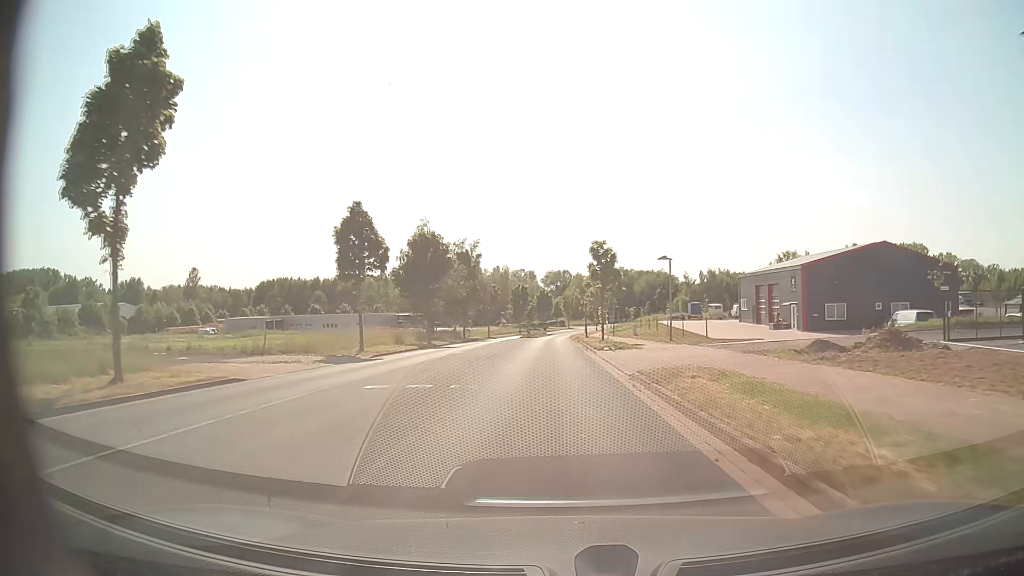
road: tertiary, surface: asphalt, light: Day
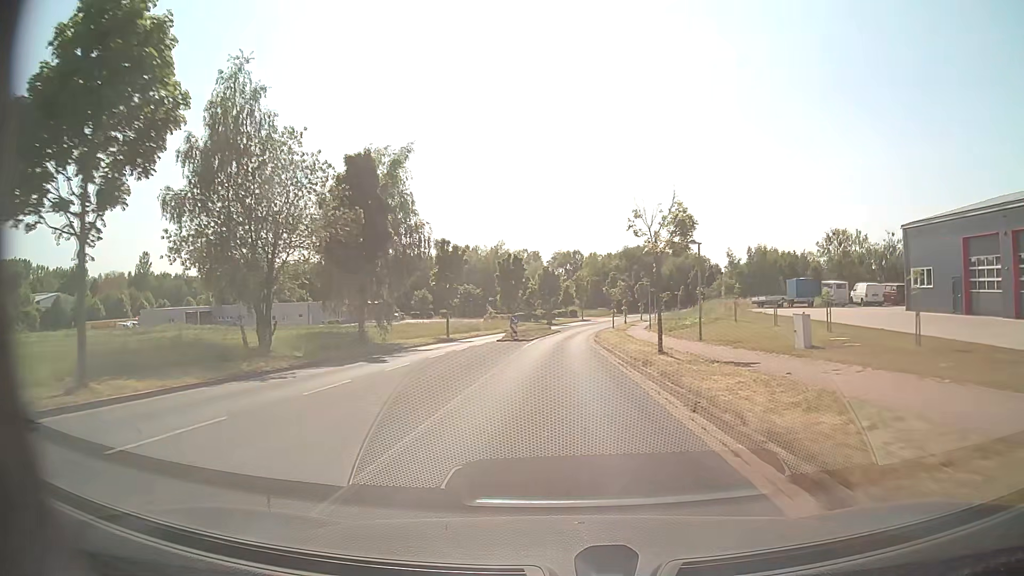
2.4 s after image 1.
(-0.2, +39.6) m; -1°
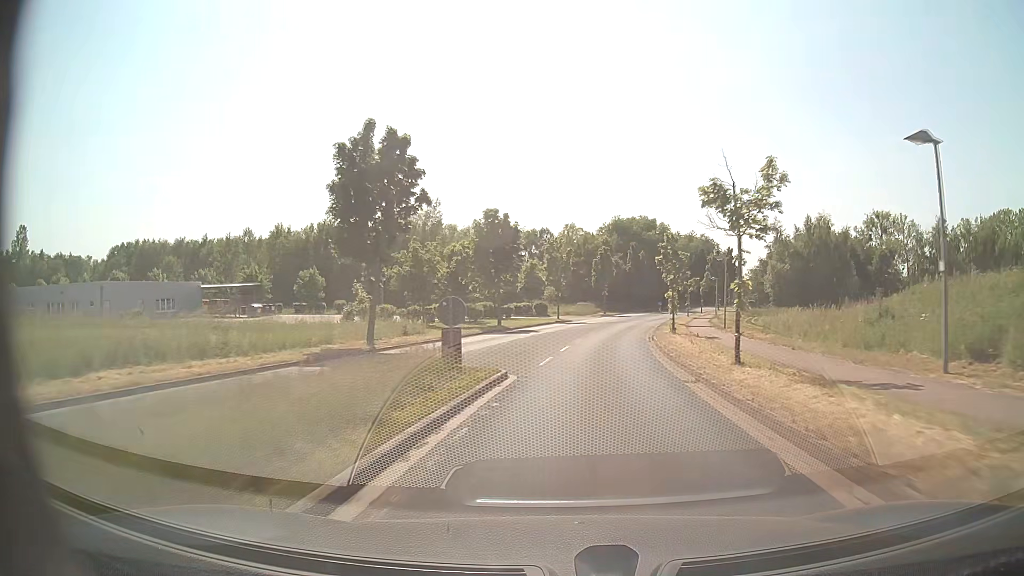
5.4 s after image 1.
(+0.3, +50.4) m; +3°
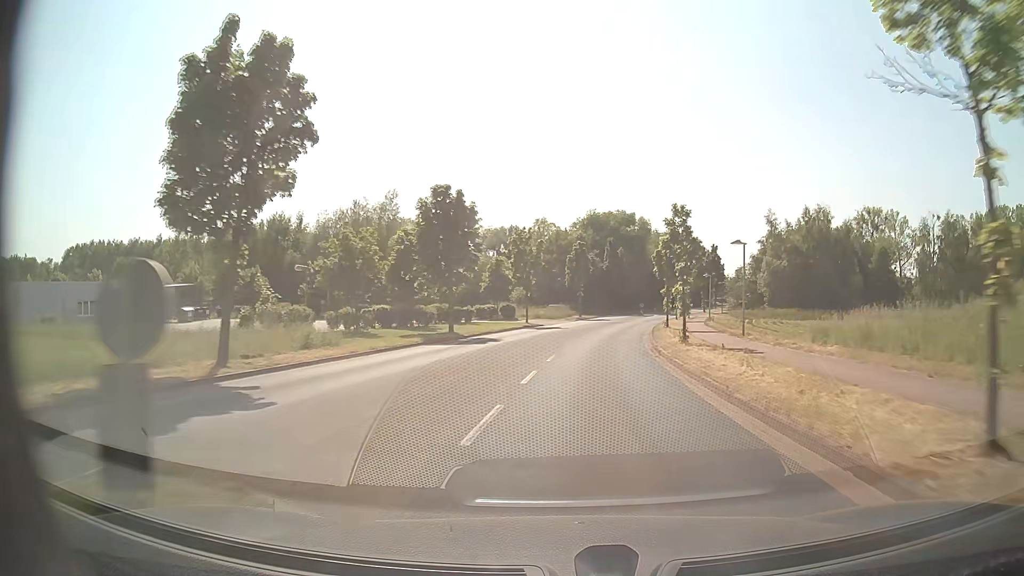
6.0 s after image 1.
(+0.2, +10.2) m; +2°
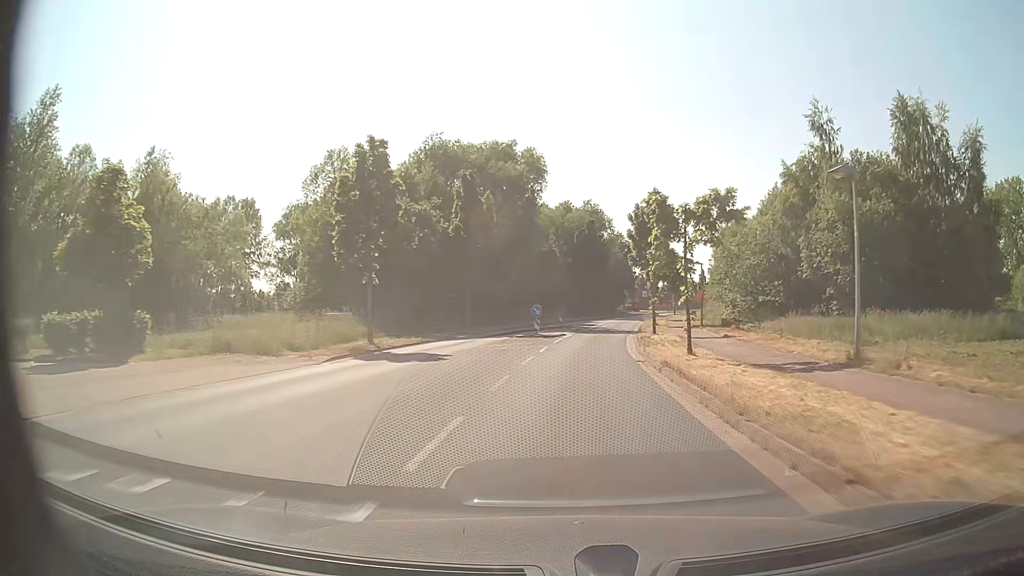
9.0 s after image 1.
(+5.1, +51.4) m; +11°
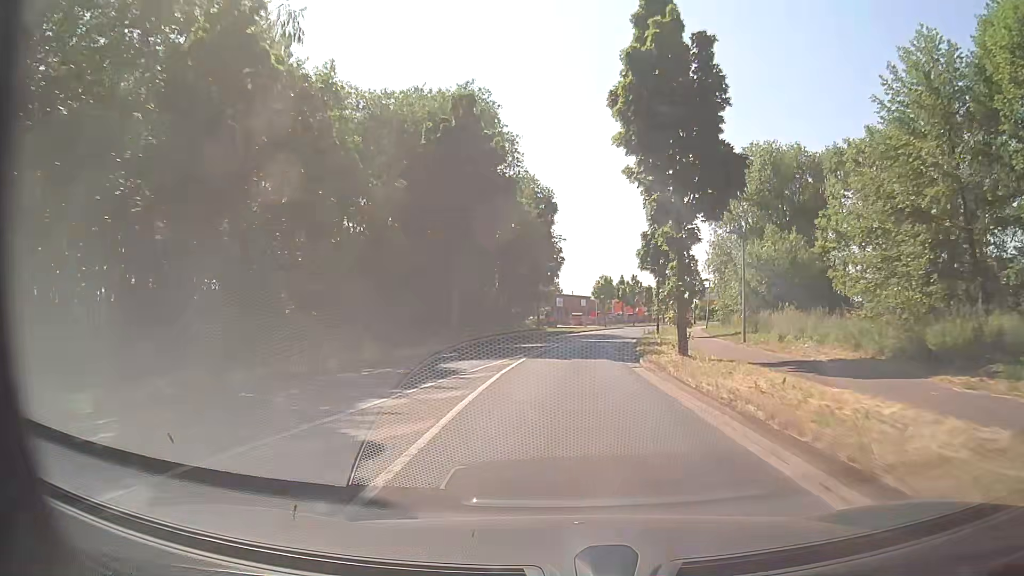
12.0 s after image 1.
(+4.1, +52.2) m; +9°
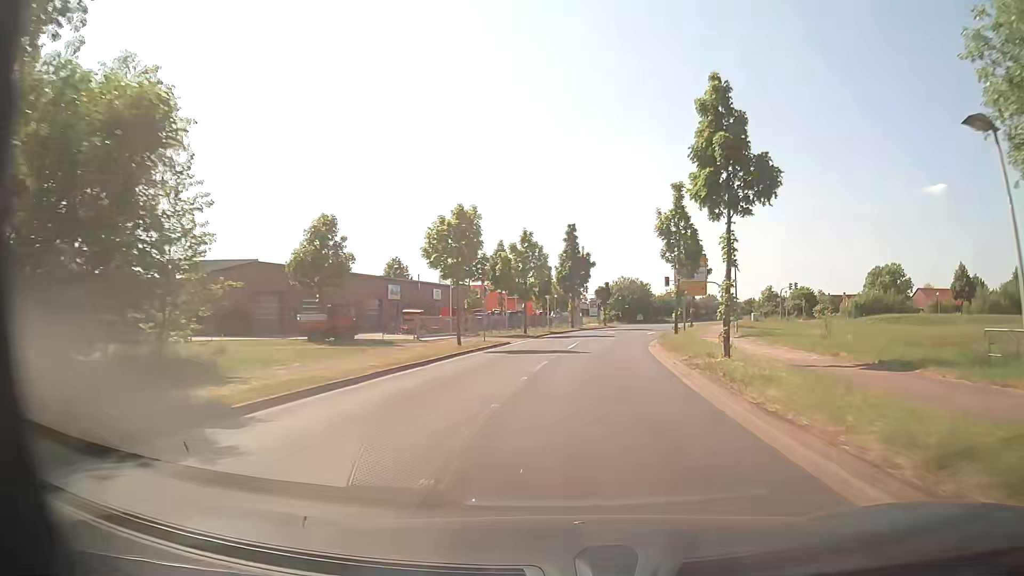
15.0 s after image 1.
(+4.3, +51.6) m; +10°
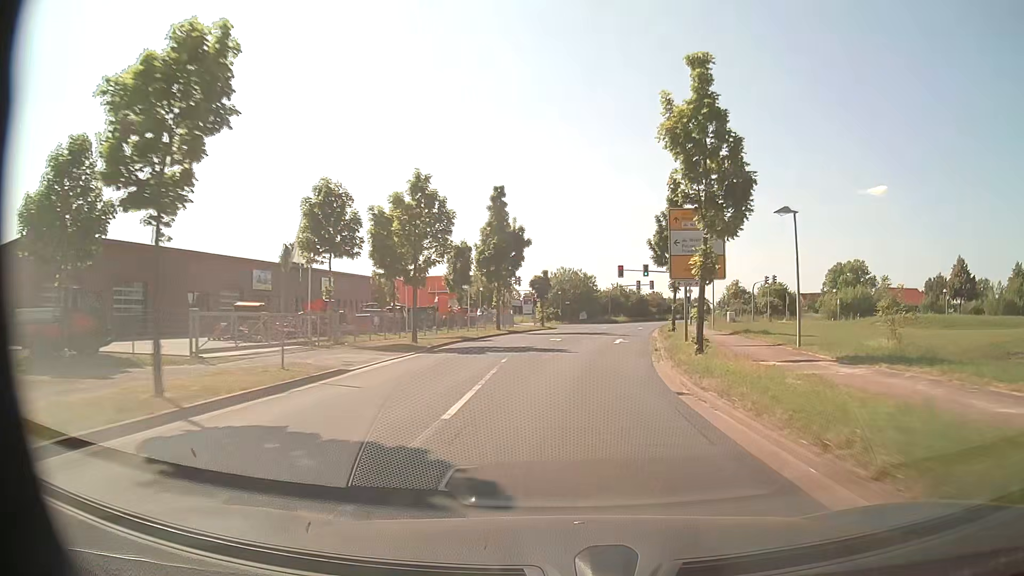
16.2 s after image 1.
(+1.1, +19.7) m; +6°
(0, +10) (+1, +20) (+2, +30) (+3, +40) (+5, +50) (+7, +59) (+9, +69) (+12, +79) (+14, +89) (+17, +98) m
